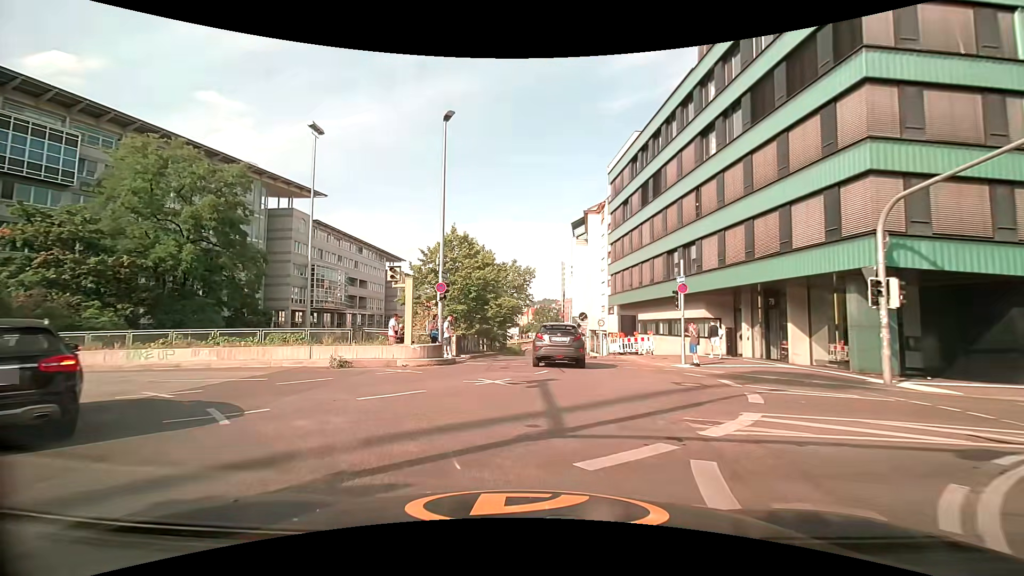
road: primary_link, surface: asphalt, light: Day
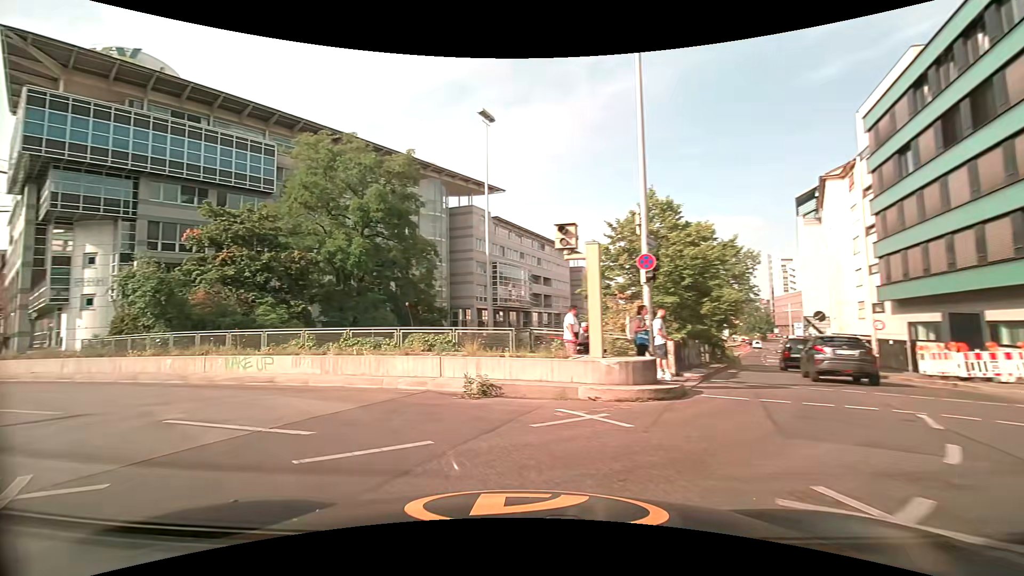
(-1.0, +7.8) m; -21°
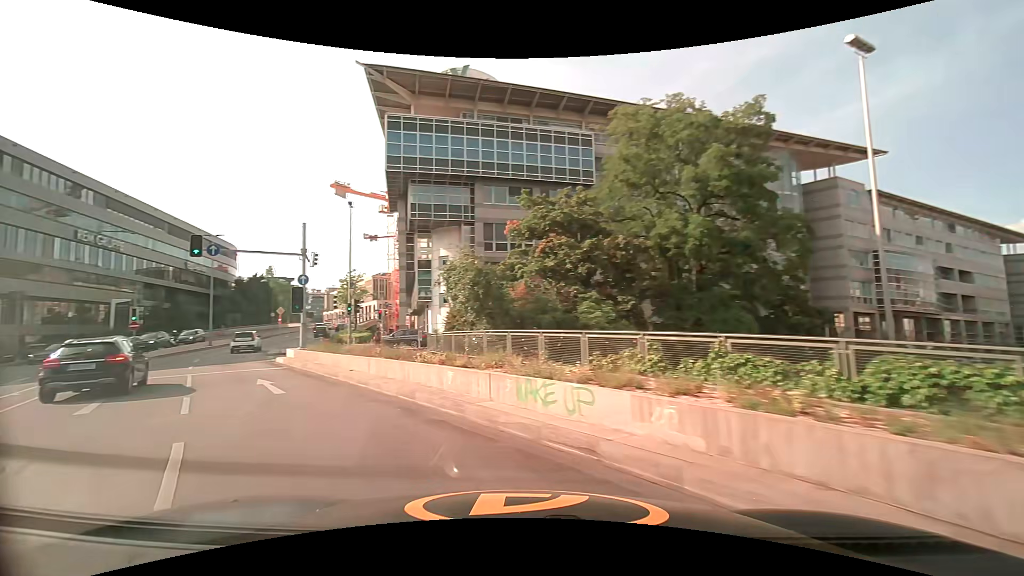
(-2.3, +7.5) m; -35°
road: primary
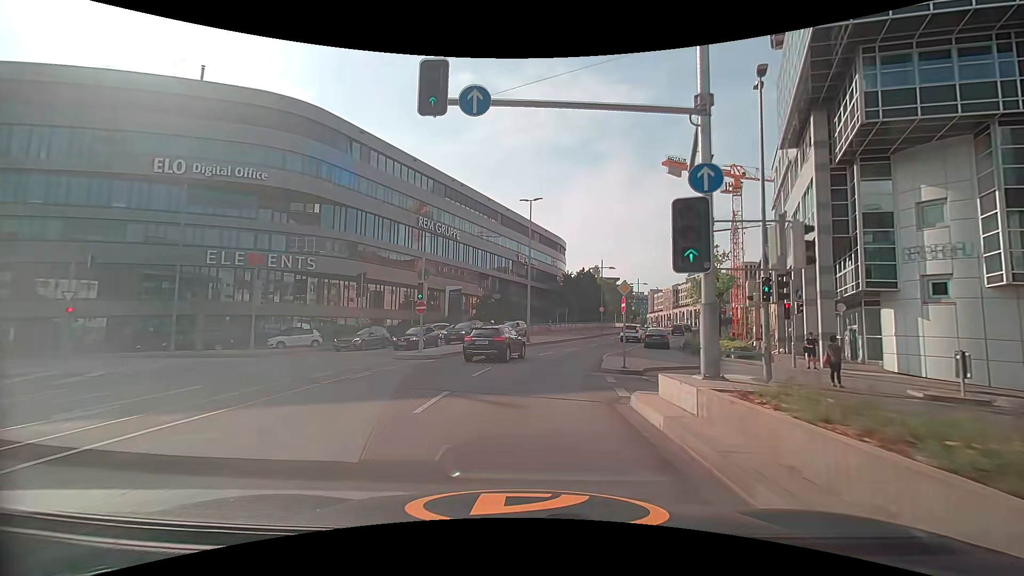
(-8.4, +17.1) m; -37°
(0, +10) (+1, +20) (+3, +30) (+7, +39) (+10, +48) (+14, +58) (+18, +67) (+22, +76) (+26, +85) (+29, +95) m
